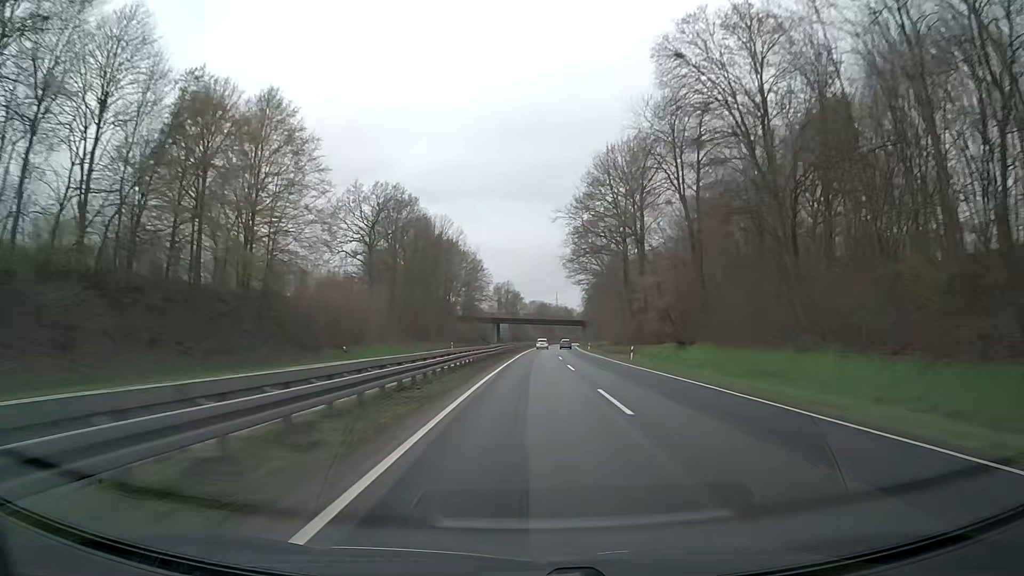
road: trunk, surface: asphalt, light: Day
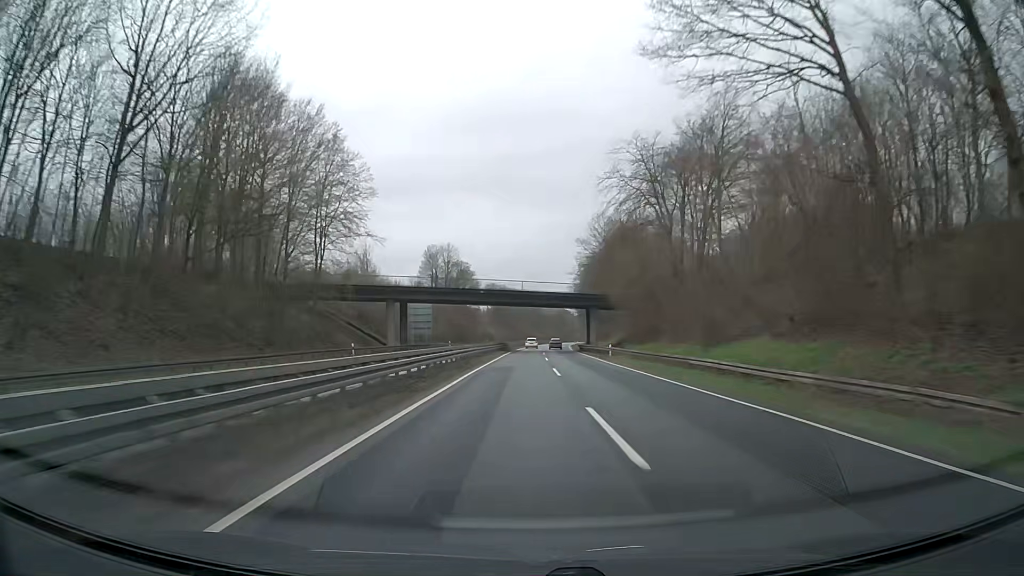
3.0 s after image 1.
(+2.8, +95.2) m; +3°
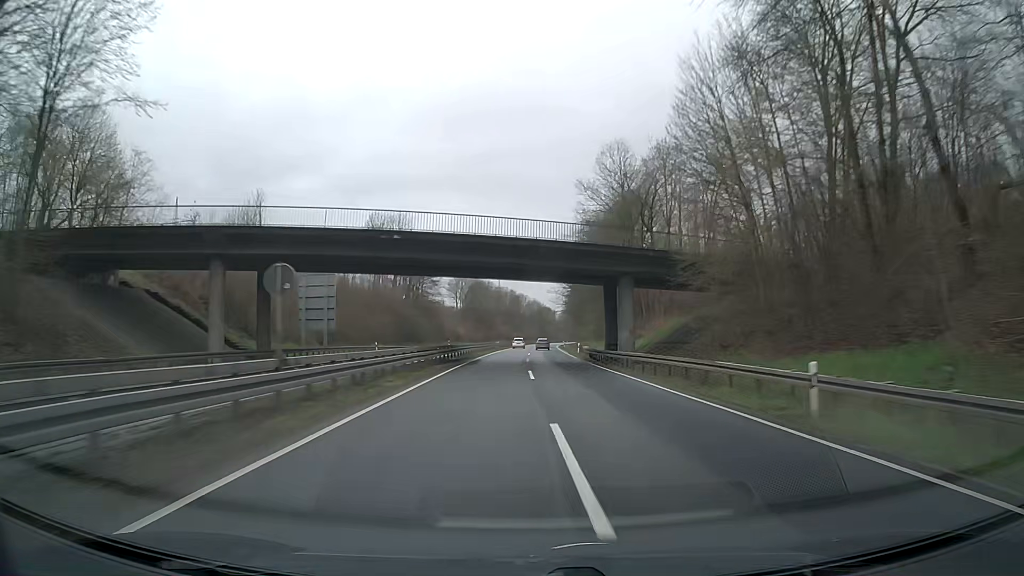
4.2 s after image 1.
(+0.3, +38.1) m; +1°
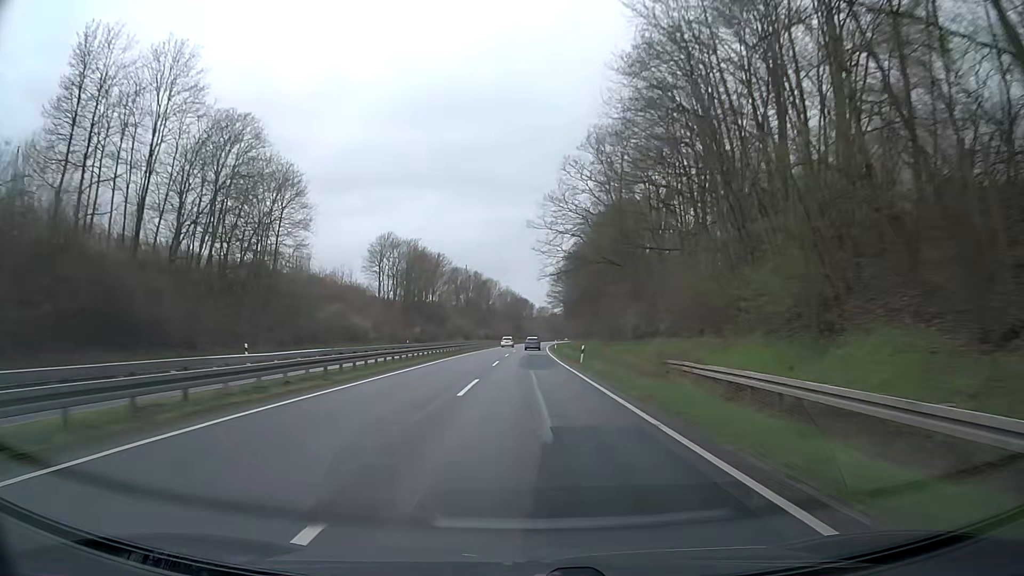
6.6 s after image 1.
(+1.9, +76.3) m; +2°
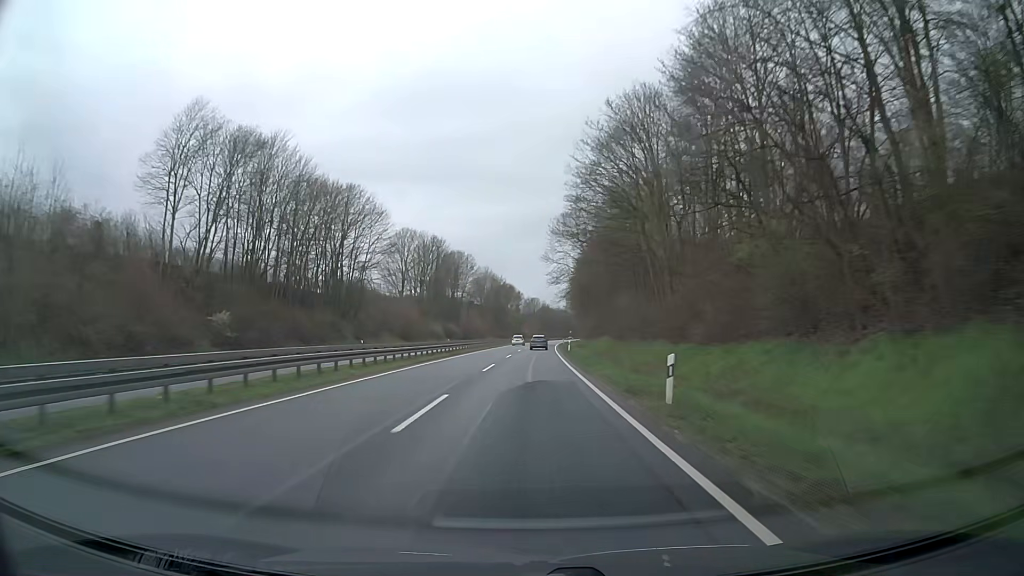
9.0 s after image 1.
(+0.5, +74.1) m; +1°
(0, +10) (0, +20) (0, +30) (+1, +40) (+1, +50) (+1, +60) (+1, +70) (+2, +80) (+2, +90) (+3, +100) m
